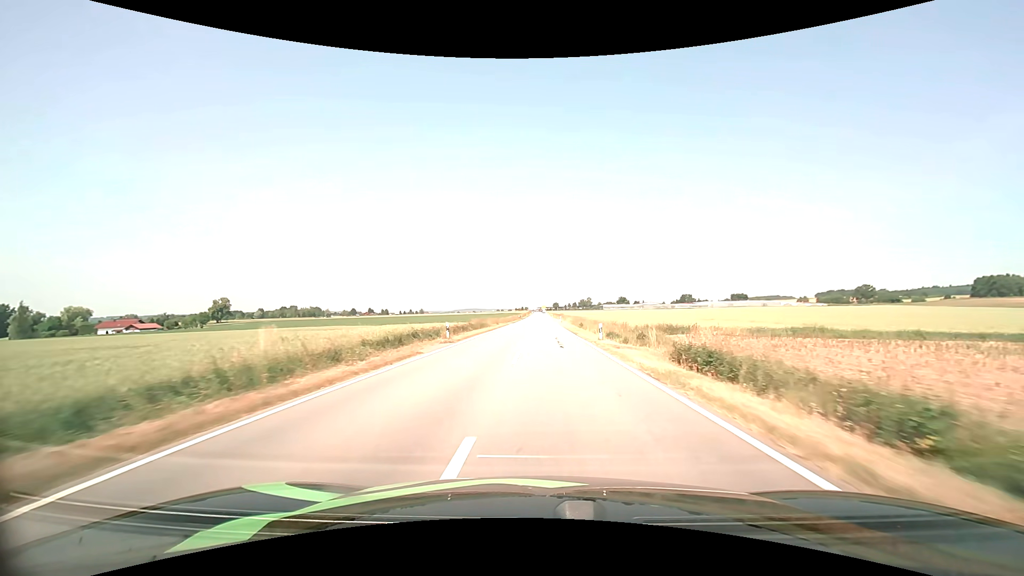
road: tertiary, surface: asphalt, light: Day
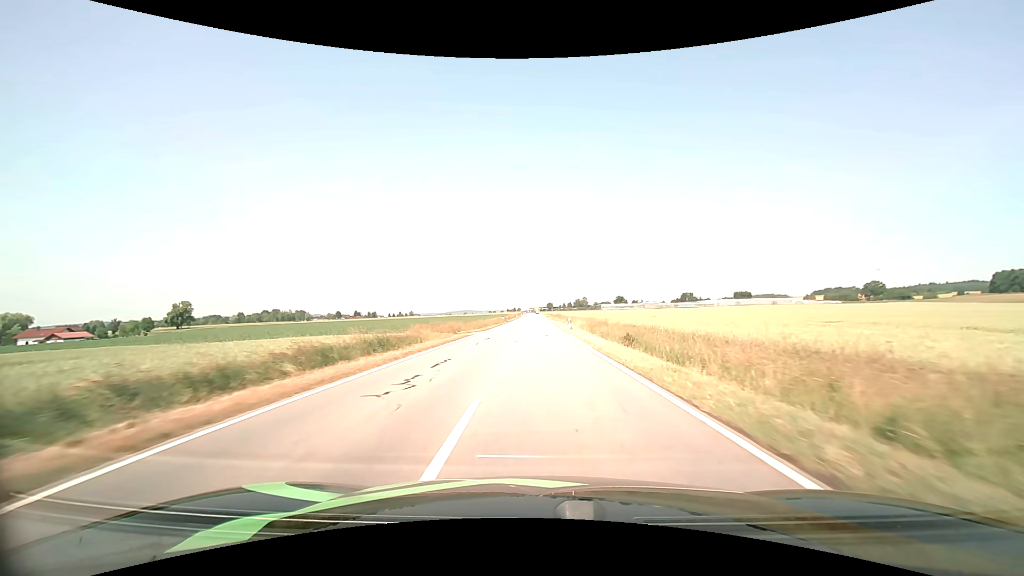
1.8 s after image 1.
(+0.3, +34.6) m; +1°
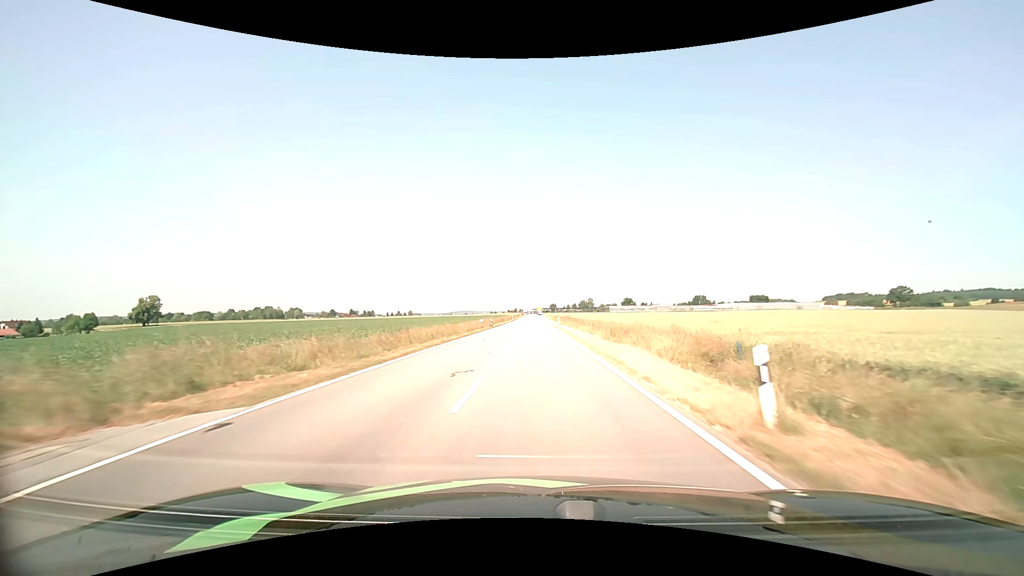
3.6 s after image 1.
(-0.1, +34.6) m; 0°
(0, +10) (0, +20) (0, +30) (0, +40) (0, +50) (0, +60) (0, +70) (0, +80) (0, +90) (0, +100) m
